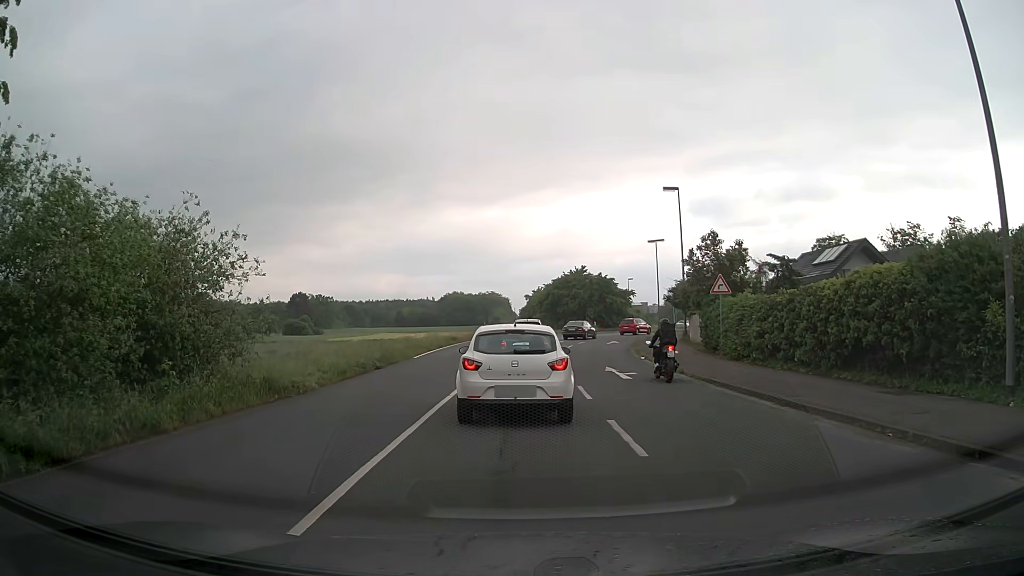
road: unclassified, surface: asphalt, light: Day
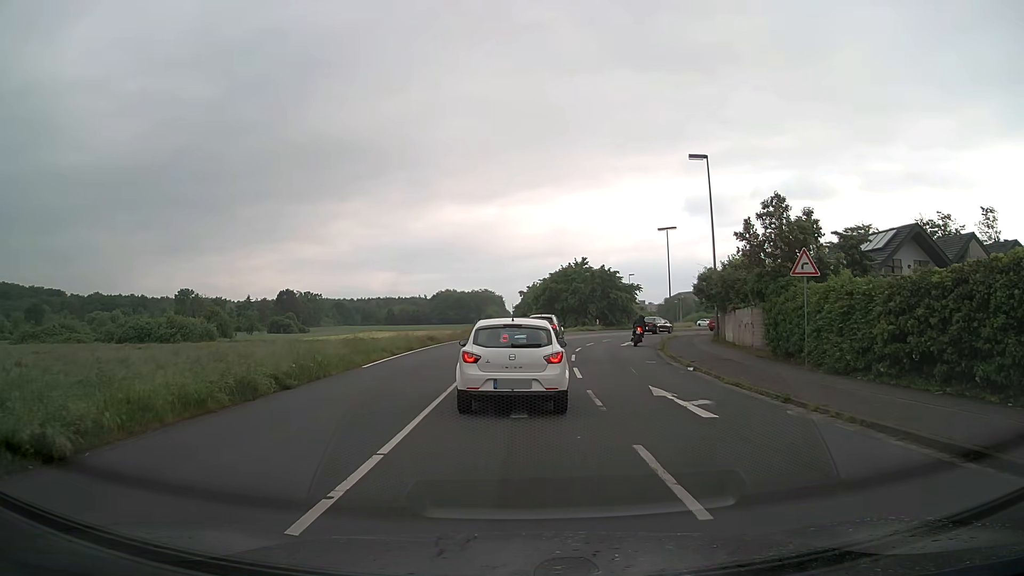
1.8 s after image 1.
(0.0, +8.9) m; 0°
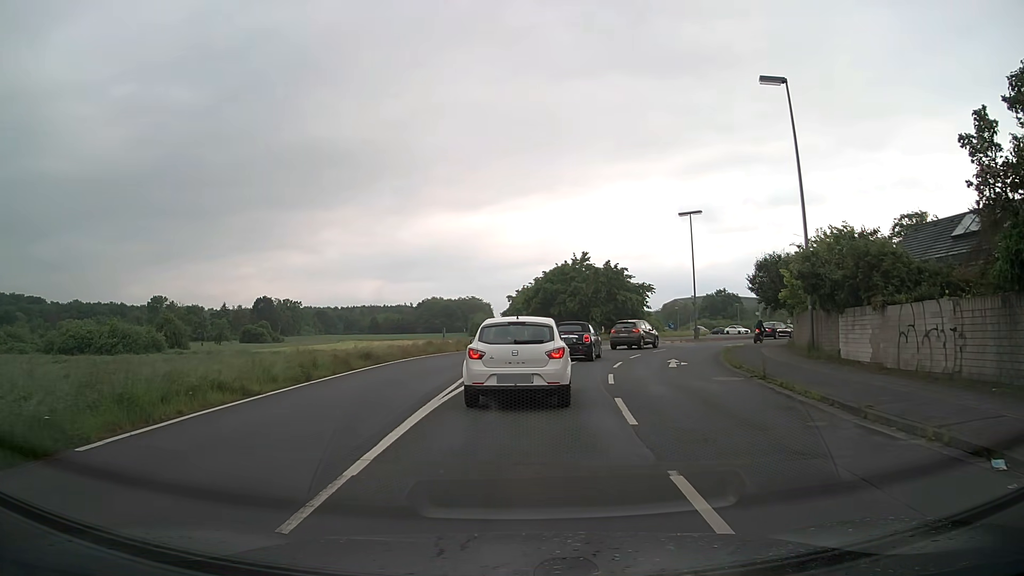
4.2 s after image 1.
(+0.1, +13.8) m; +1°
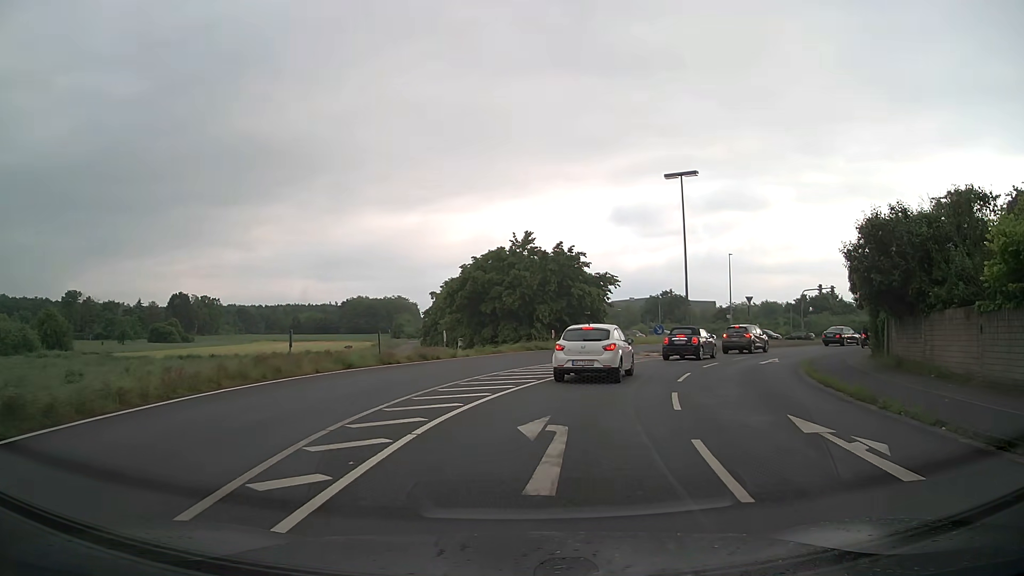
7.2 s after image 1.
(+0.5, +16.1) m; +6°
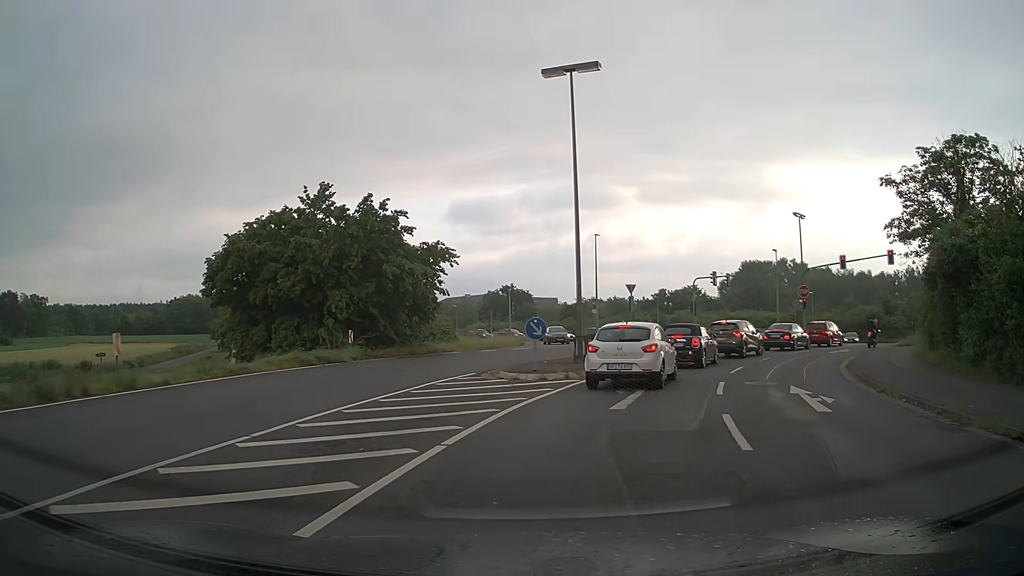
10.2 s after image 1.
(+1.9, +16.6) m; +14°
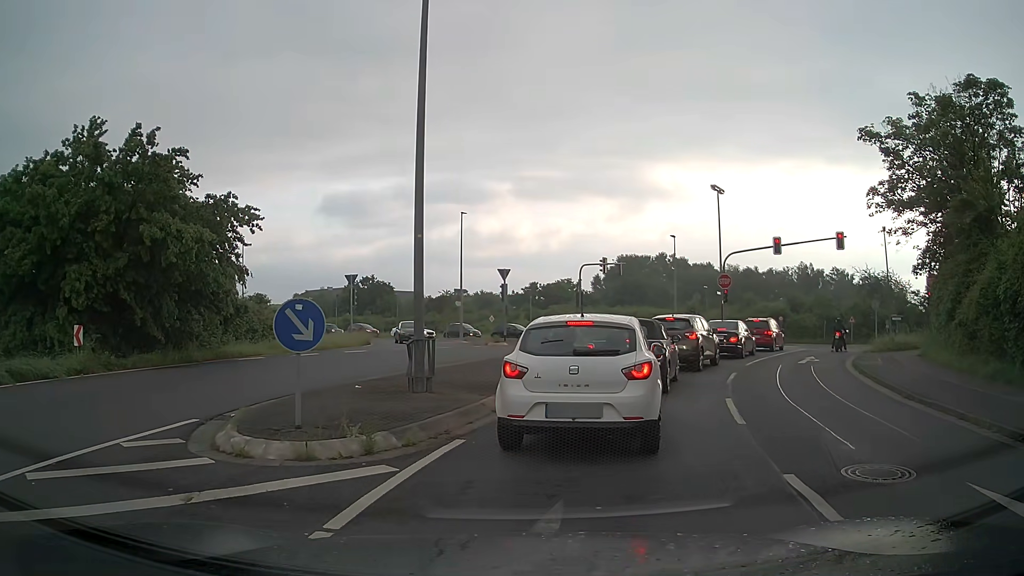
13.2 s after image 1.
(+1.0, +10.3) m; +11°
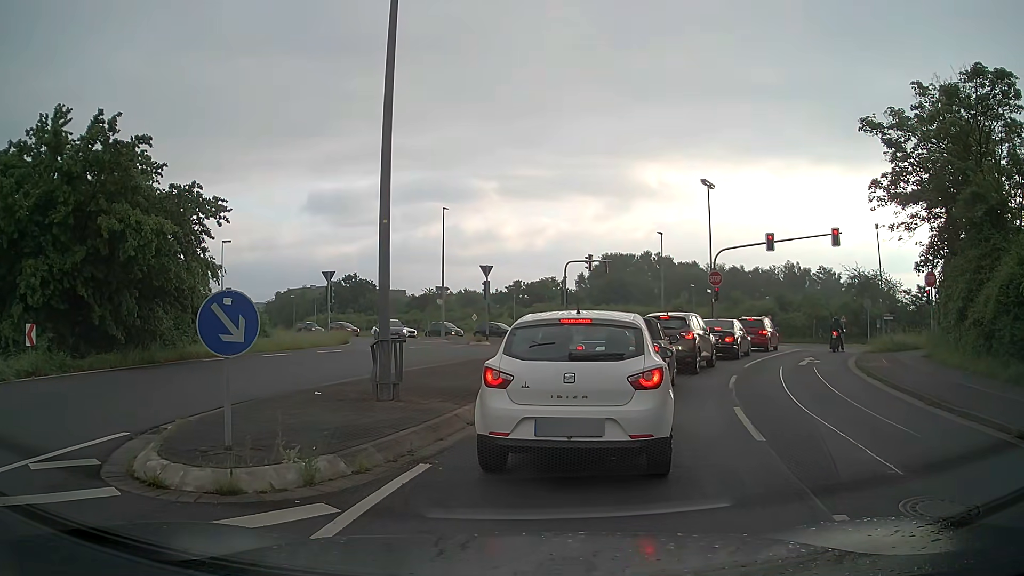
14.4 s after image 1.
(0.0, +1.3) m; +1°
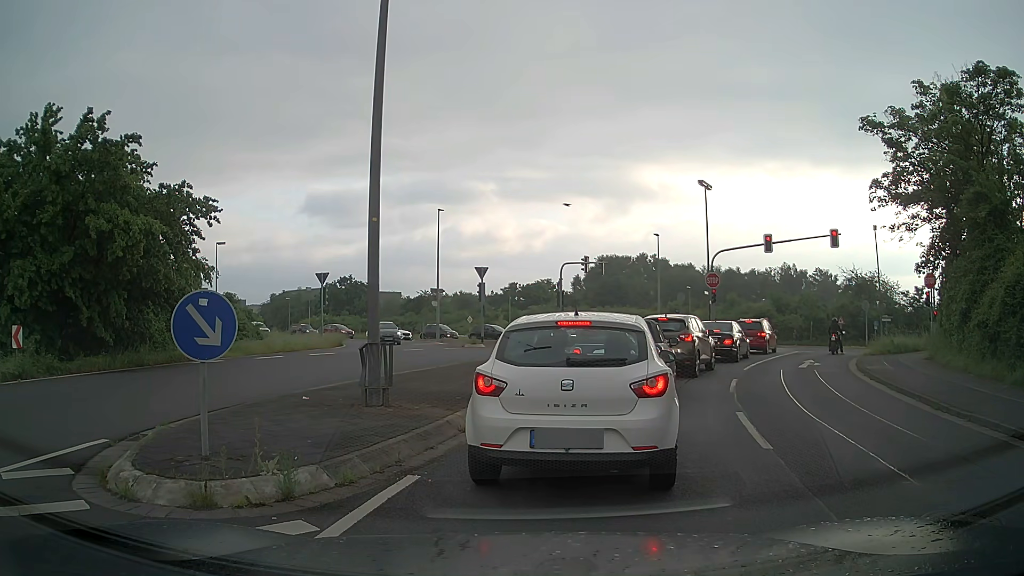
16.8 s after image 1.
(0.0, +0.4) m; 0°
(+1, +10) (+5, +19) (+9, +28) (+14, +37) (+17, +46) (+14, +56) (+6, +63) (-2, +69) (-10, +75) (-18, +81) m
